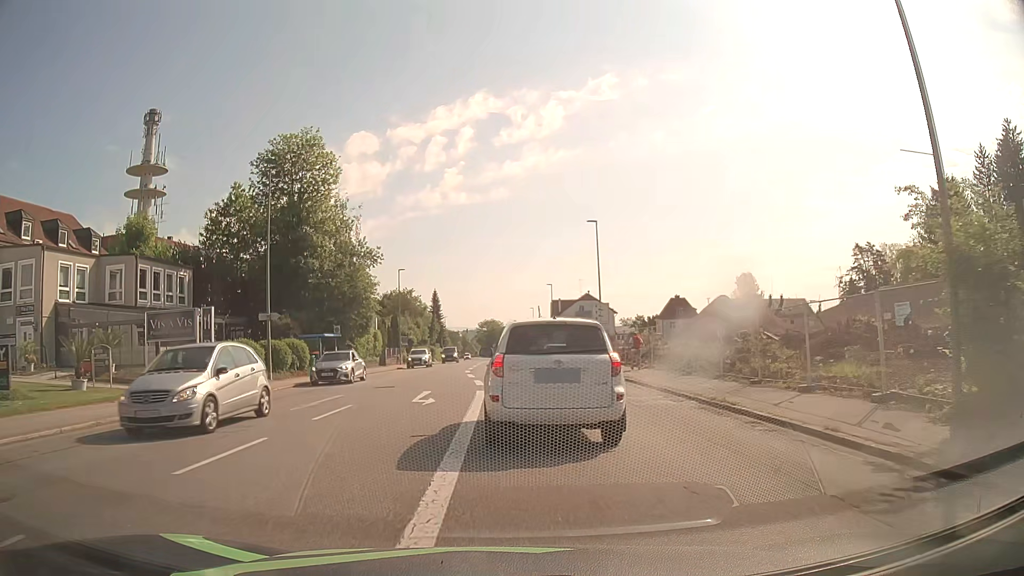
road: tertiary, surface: asphalt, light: Day
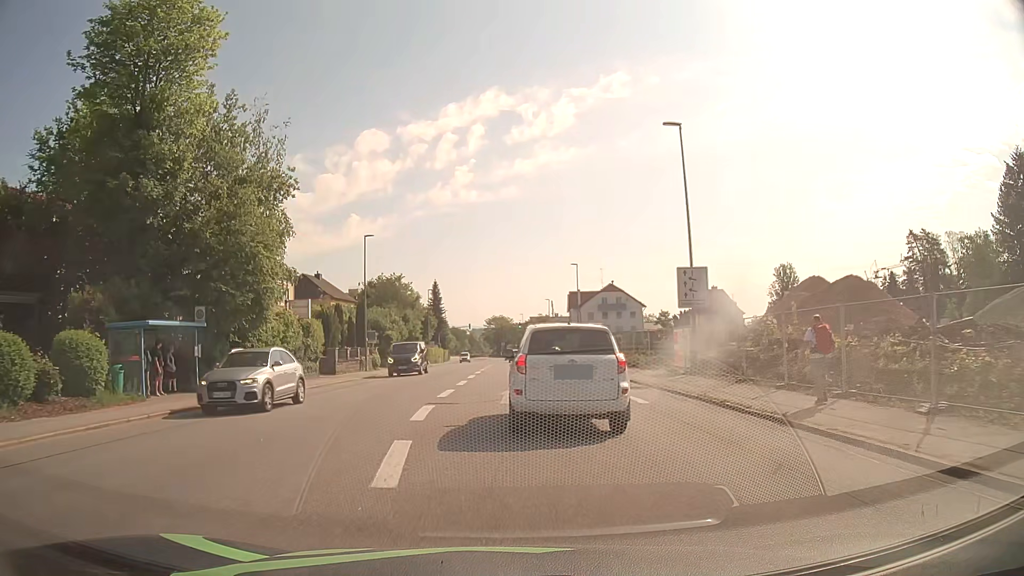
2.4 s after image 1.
(0.0, +22.5) m; 0°
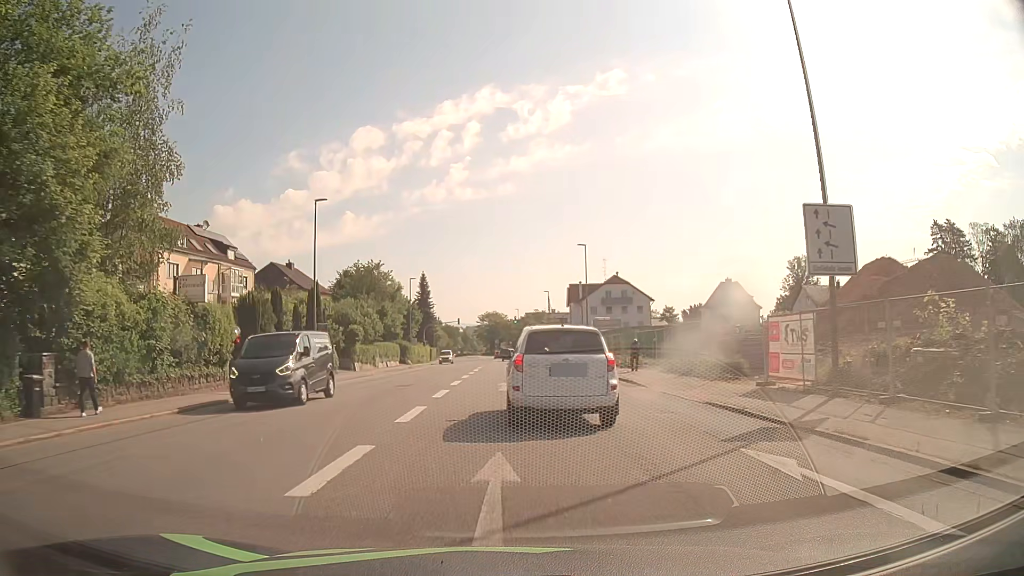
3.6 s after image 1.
(0.0, +12.5) m; +1°
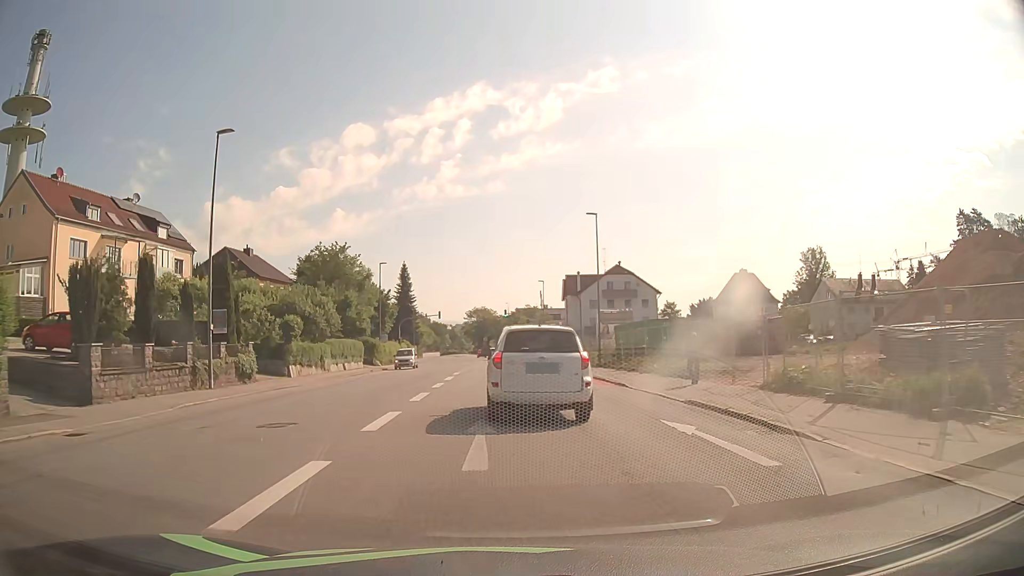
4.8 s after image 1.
(0.0, +13.4) m; +1°
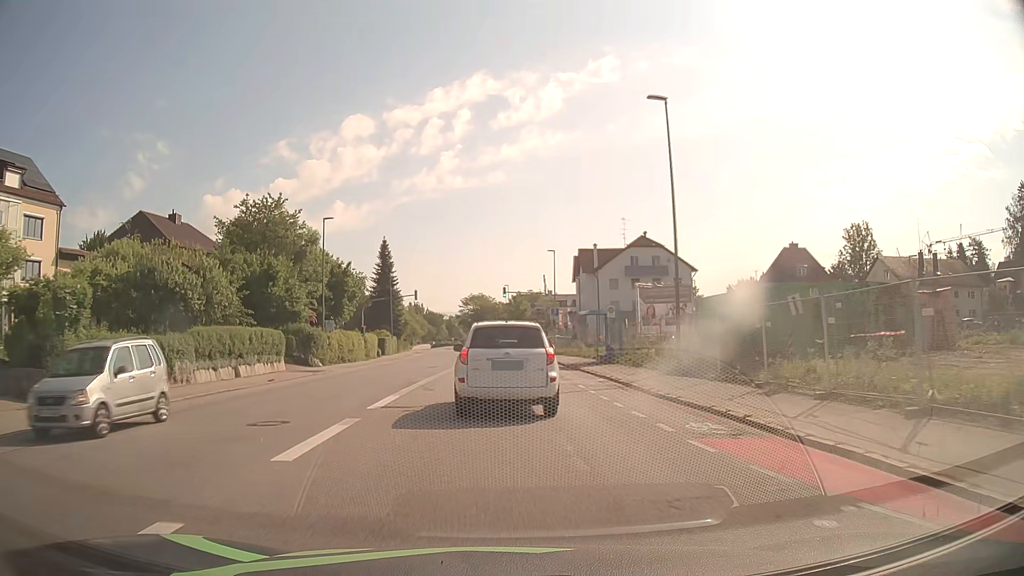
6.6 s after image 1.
(0.0, +21.1) m; 0°
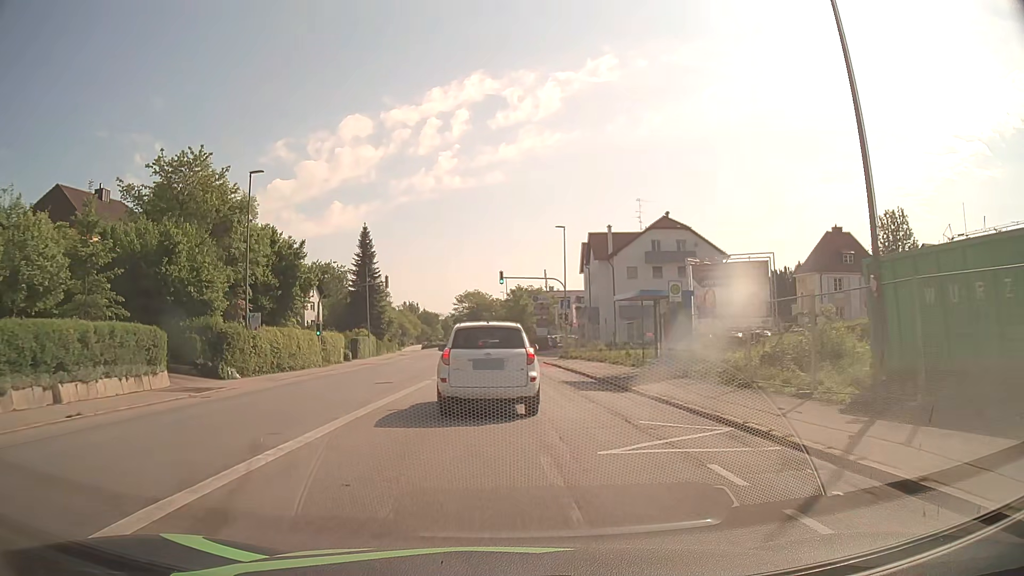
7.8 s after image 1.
(+0.1, +14.0) m; 0°
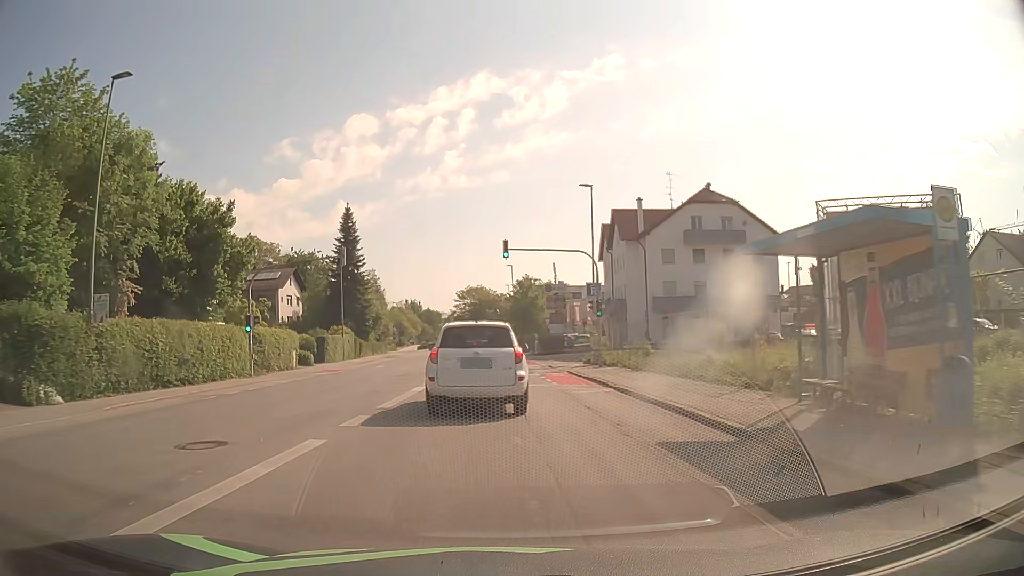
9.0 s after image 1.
(0.0, +14.2) m; 0°
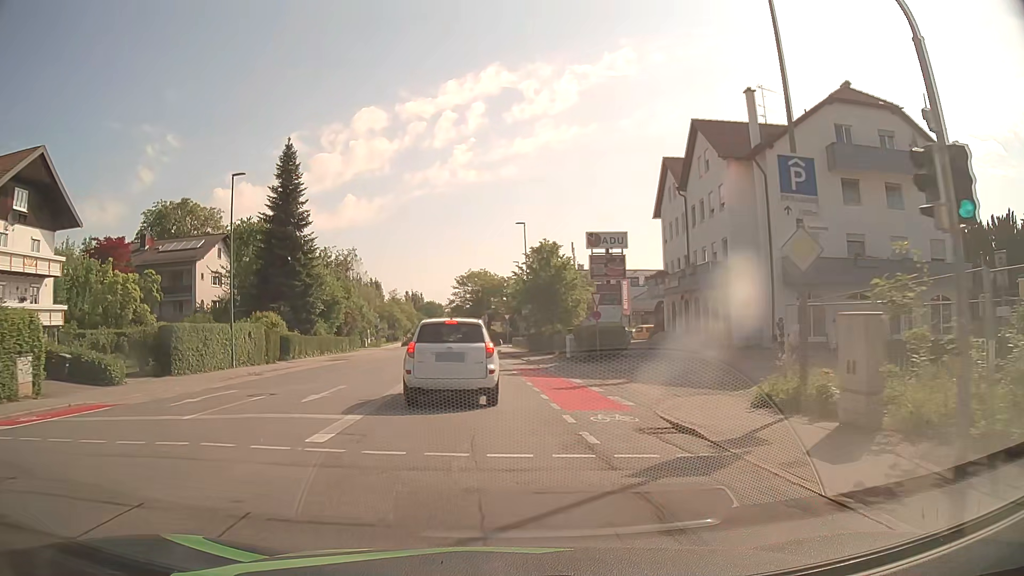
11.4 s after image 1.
(-0.3, +26.5) m; -1°
